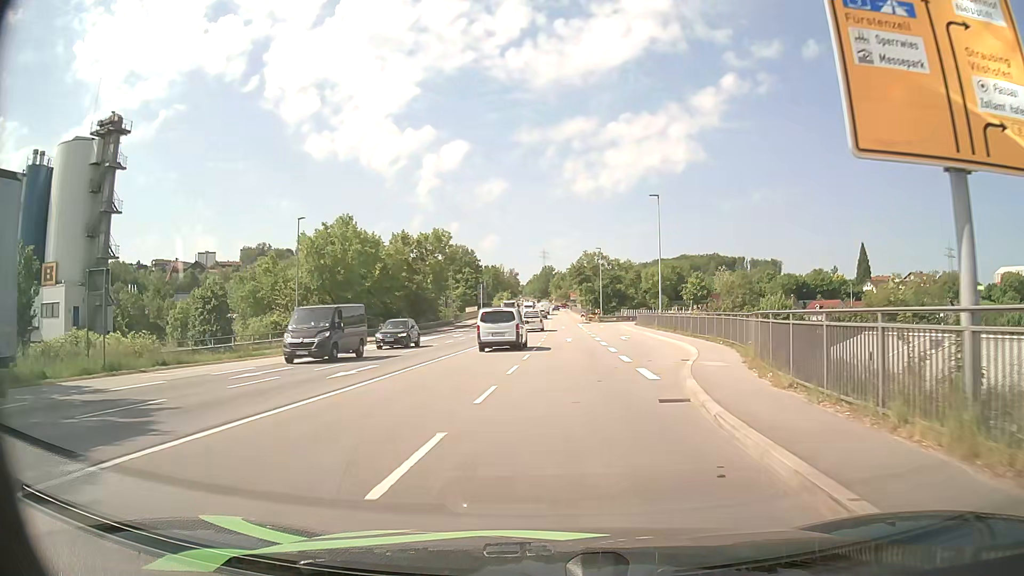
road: primary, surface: asphalt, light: Day
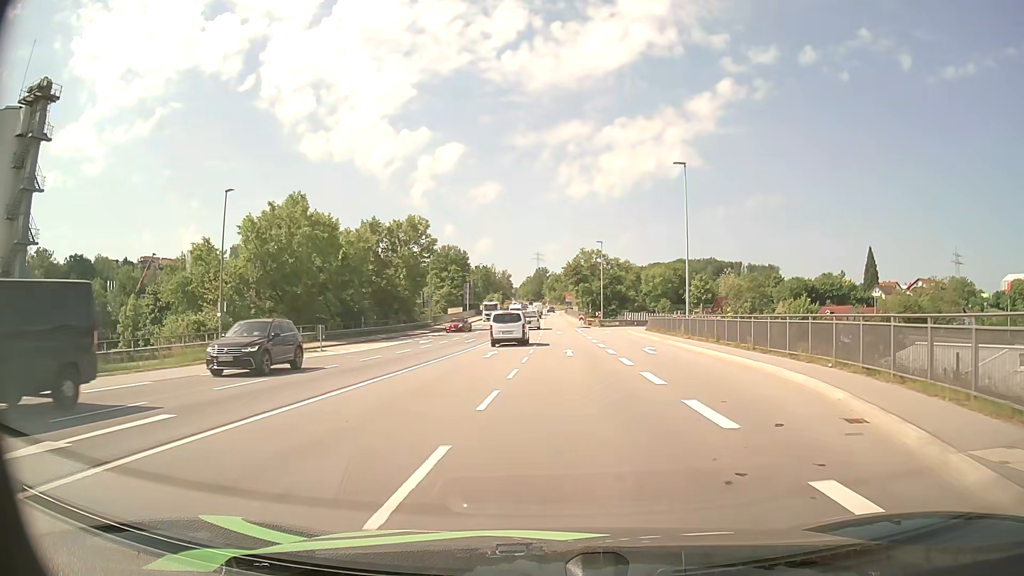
(+0.1, +12.7) m; +1°
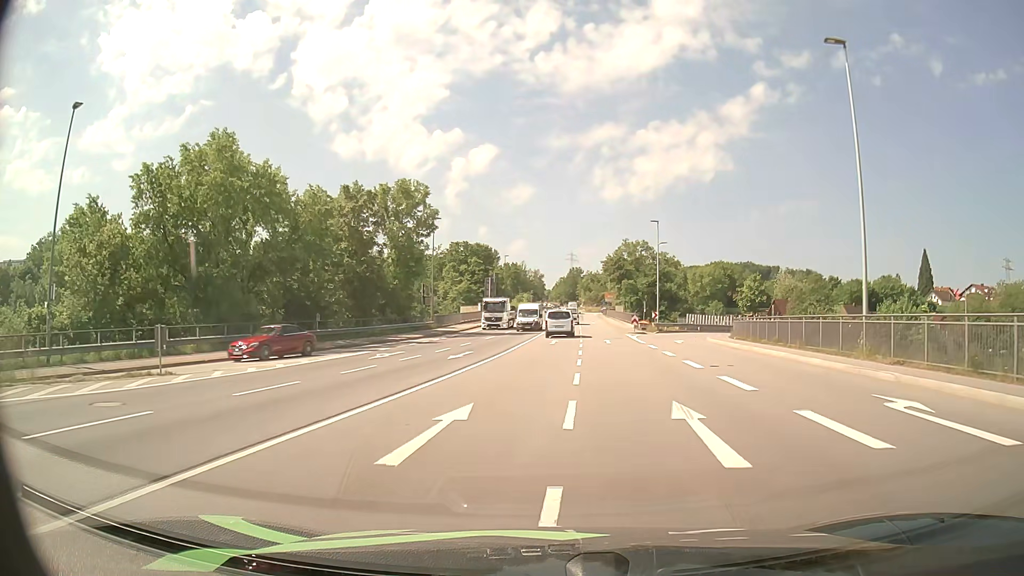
(-0.6, +20.0) m; -3°
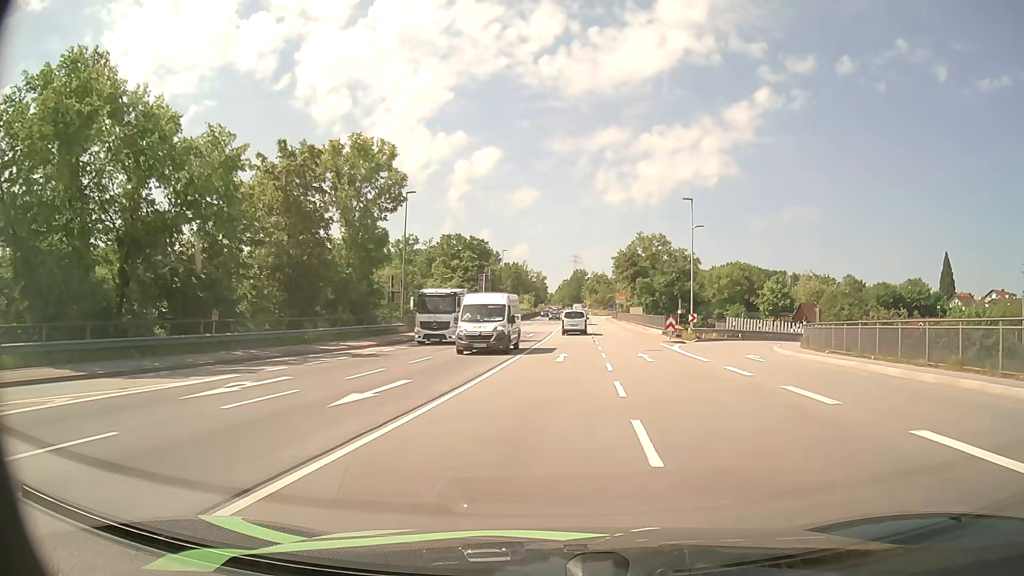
(-0.1, +14.2) m; 0°
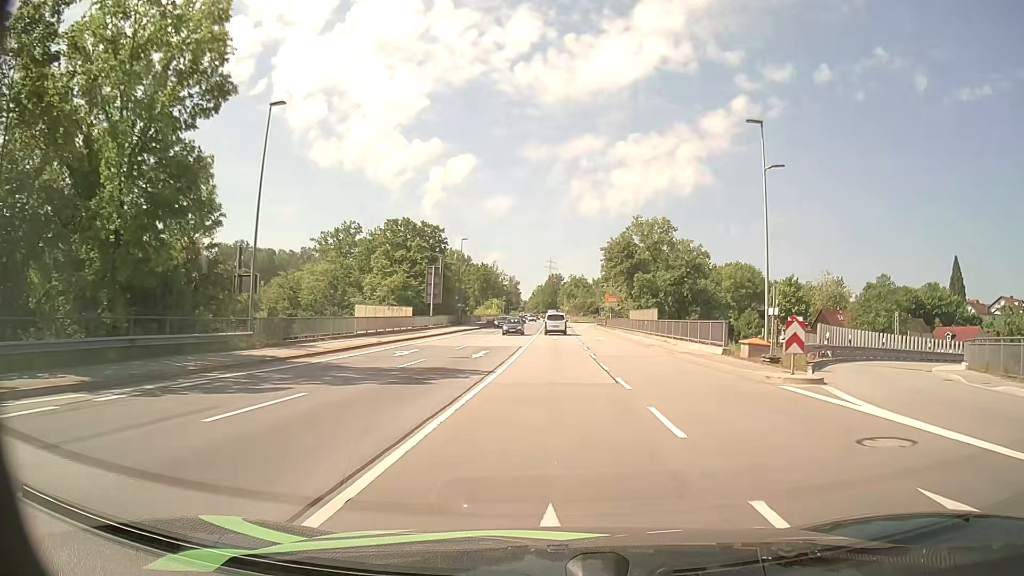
(+0.4, +22.5) m; +2°
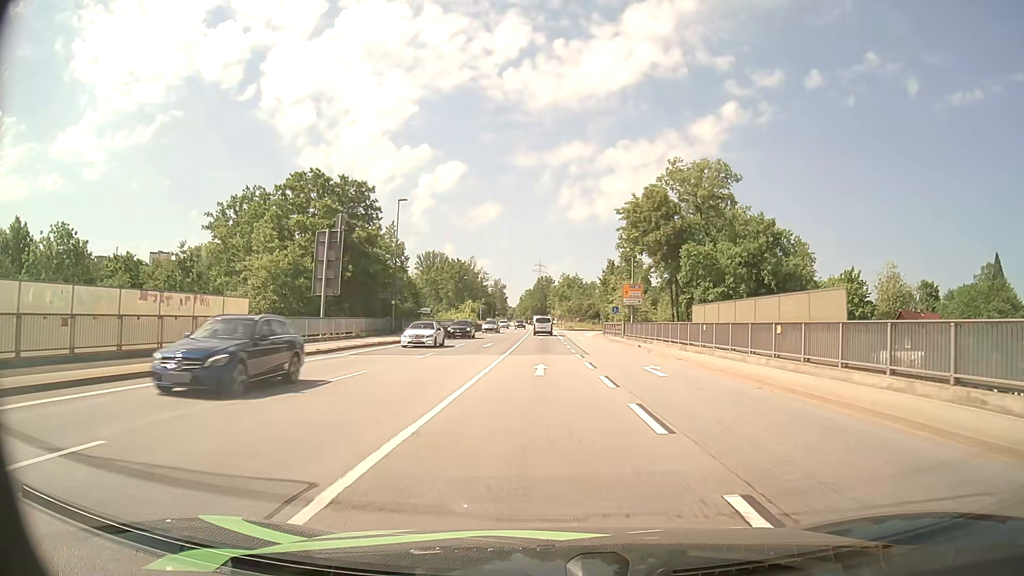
(+0.5, +30.4) m; +1°
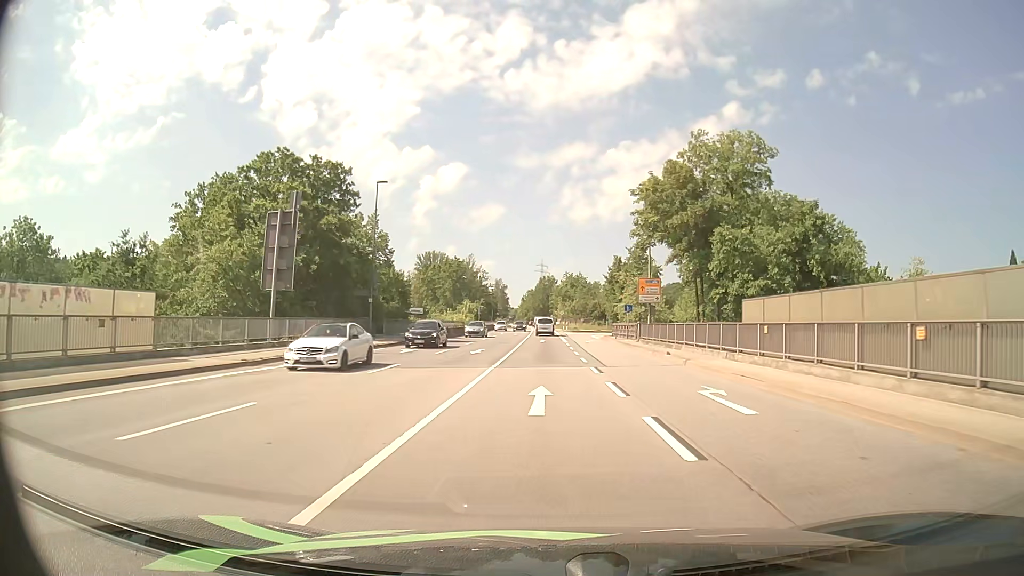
(0.0, +7.6) m; 0°
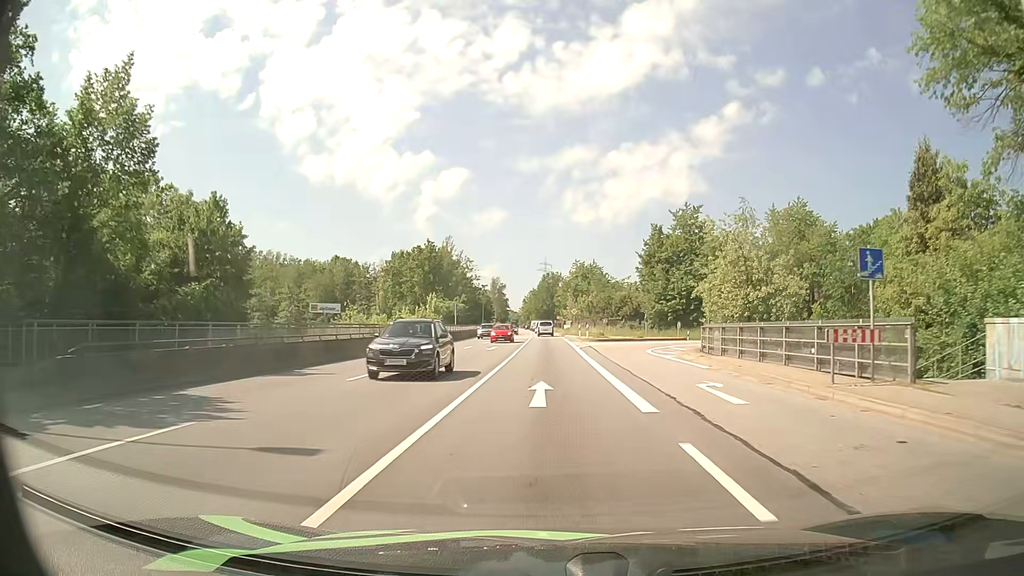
(-0.1, +38.0) m; 0°
(0, +10) (0, +20) (0, +30) (0, +40) (0, +50) (-1, +60) (-1, +70) (-1, +80) (-1, +90) (-2, +100) m
